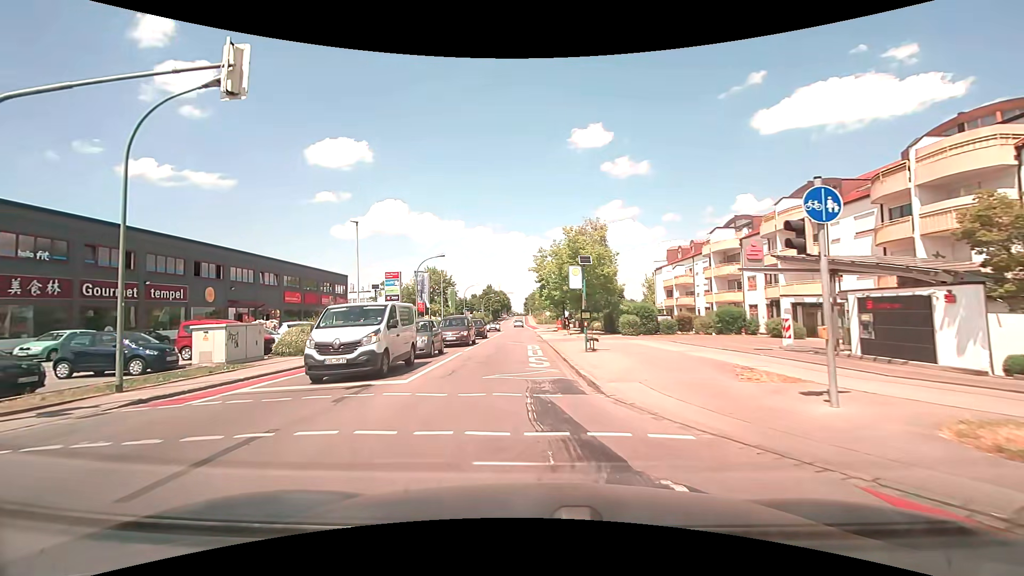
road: tertiary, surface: asphalt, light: Day
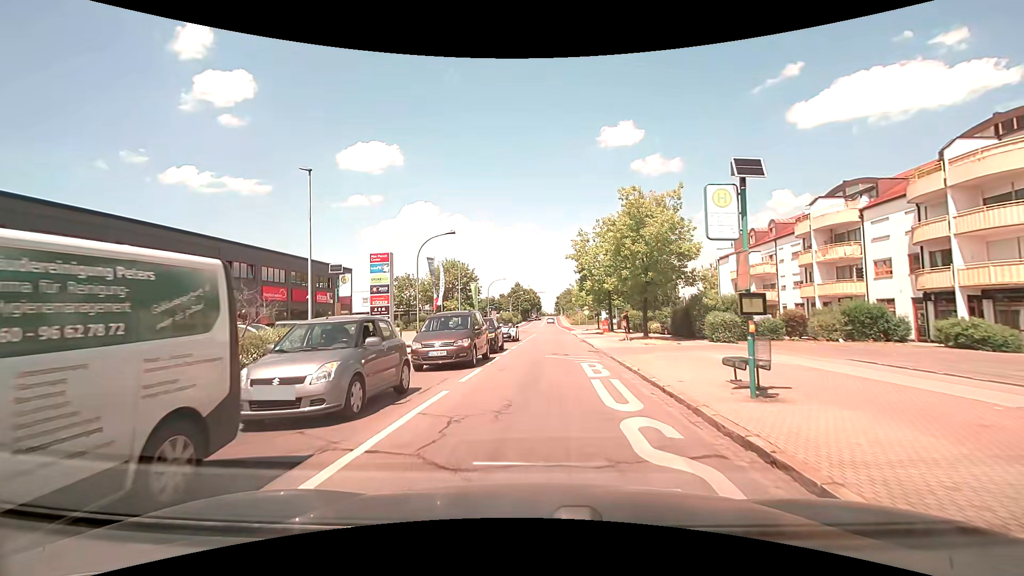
(-0.8, +12.2) m; -3°
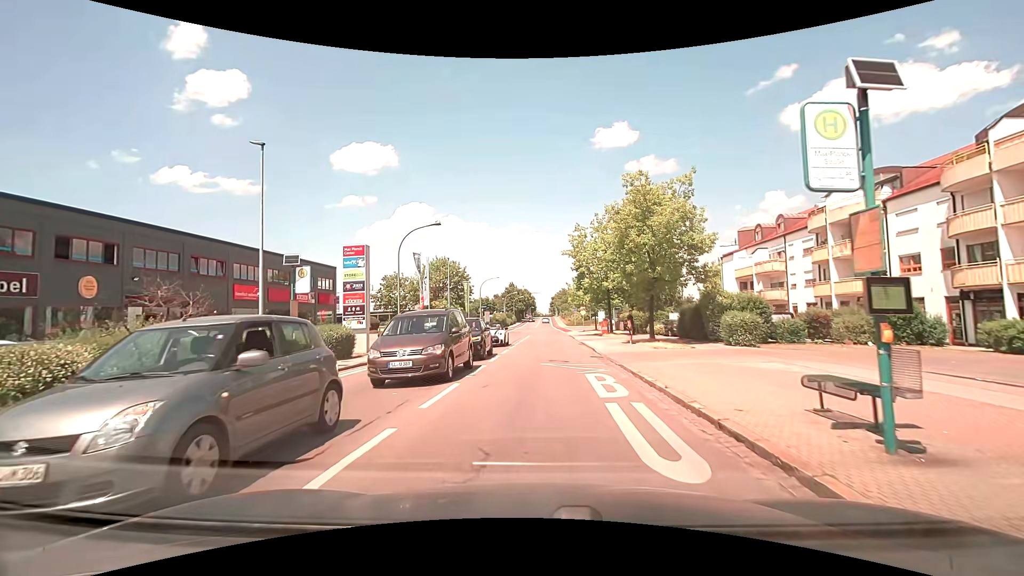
(0.0, +3.3) m; 0°
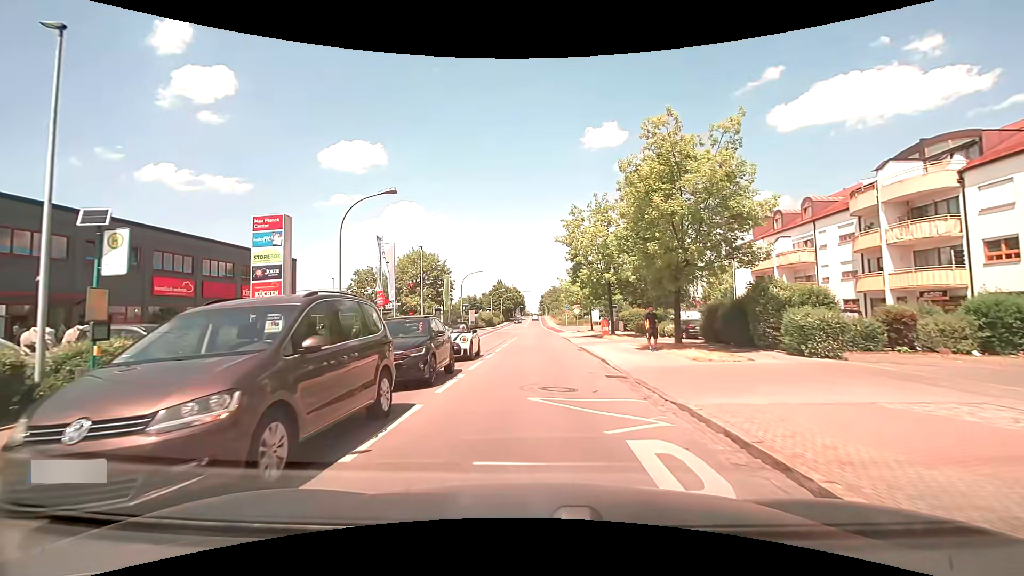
(+0.1, +7.3) m; +1°
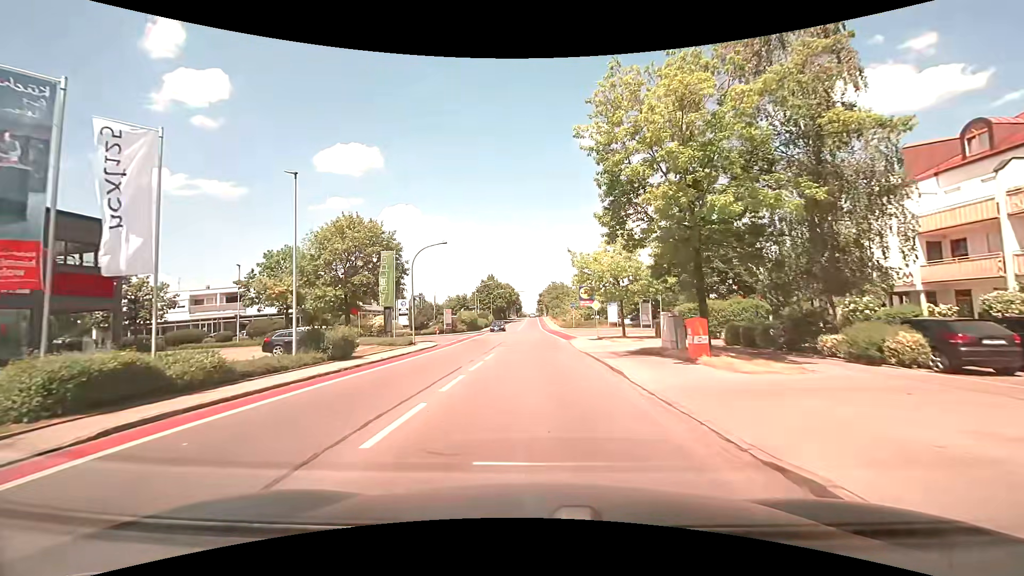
(+0.2, +22.1) m; 0°
